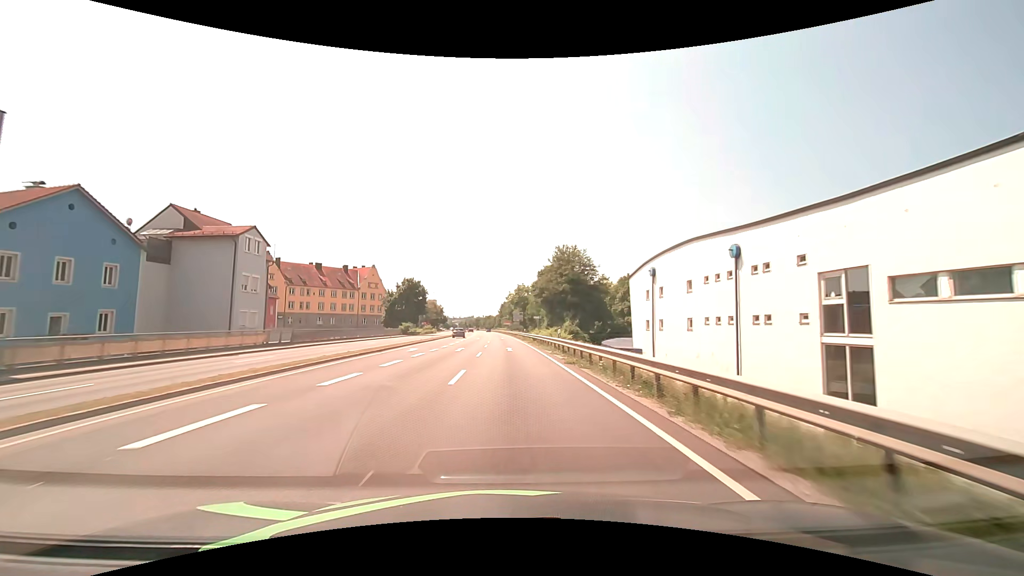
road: primary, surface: asphalt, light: Day
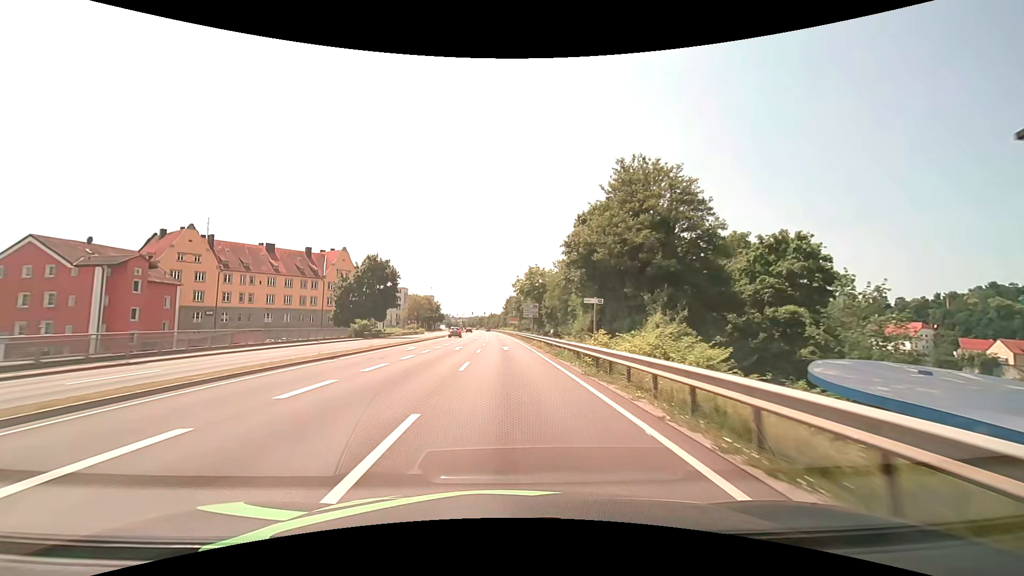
(-0.2, +32.2) m; -1°
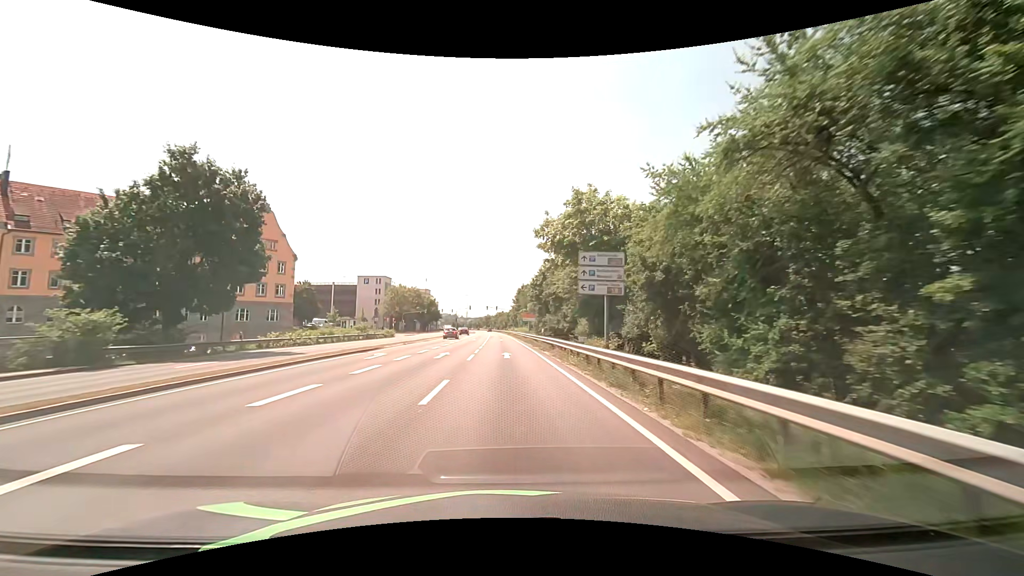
(-0.5, +42.9) m; -1°
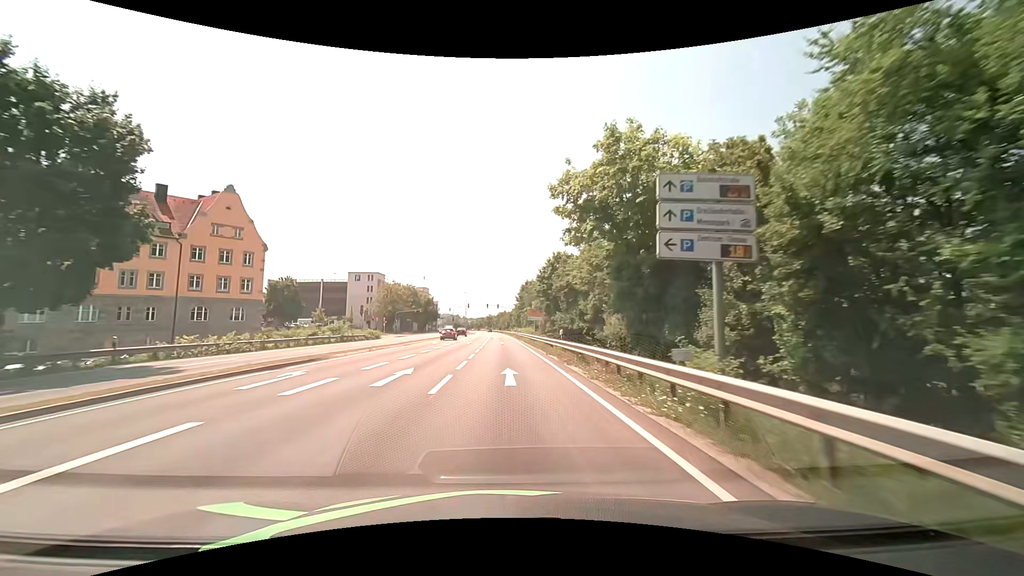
(0.0, +10.7) m; 0°
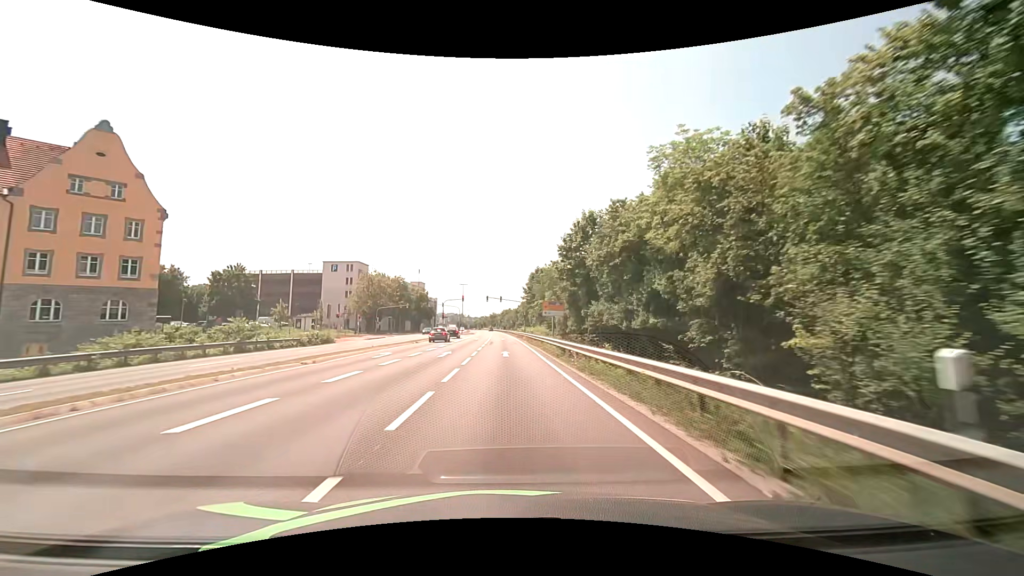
(-0.1, +21.5) m; -1°
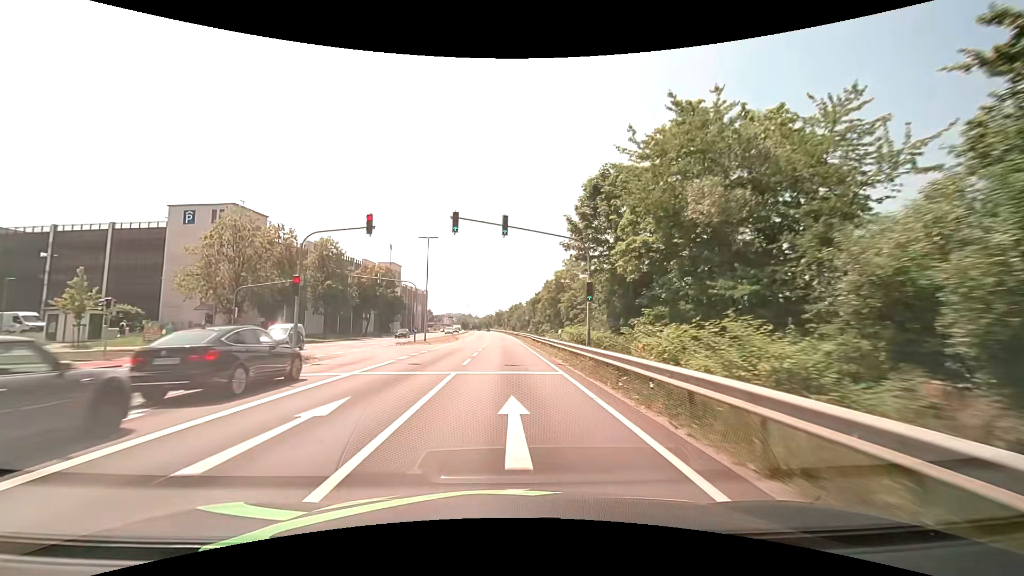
(-0.4, +53.9) m; -1°
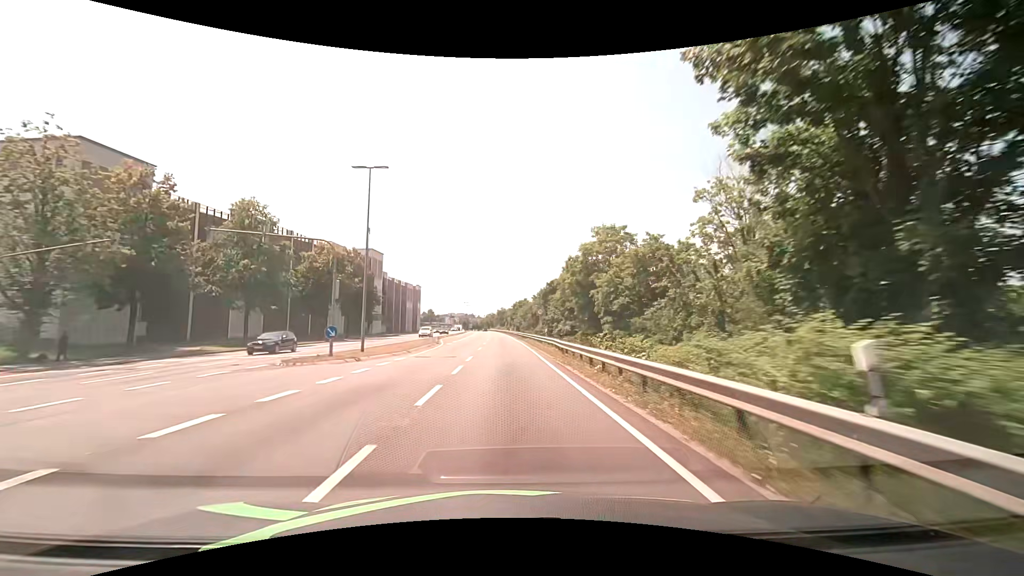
(0.0, +21.6) m; 0°
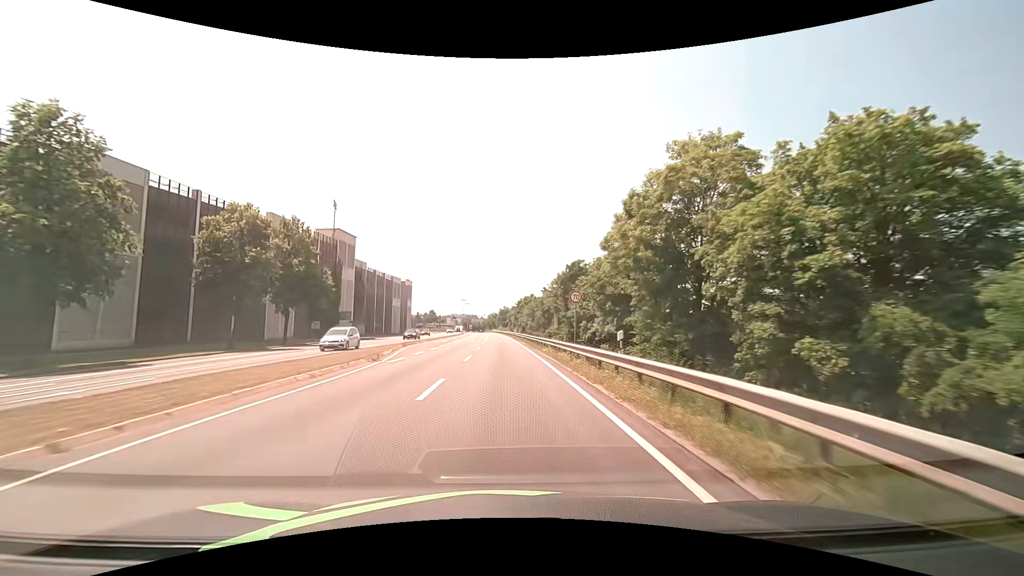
(0.0, +21.6) m; 0°
(0, +10) (0, +20) (0, +30) (0, +40) (-1, +50) (-1, +60) (-1, +70) (-1, +80) (-2, +90) (-2, +100) m
